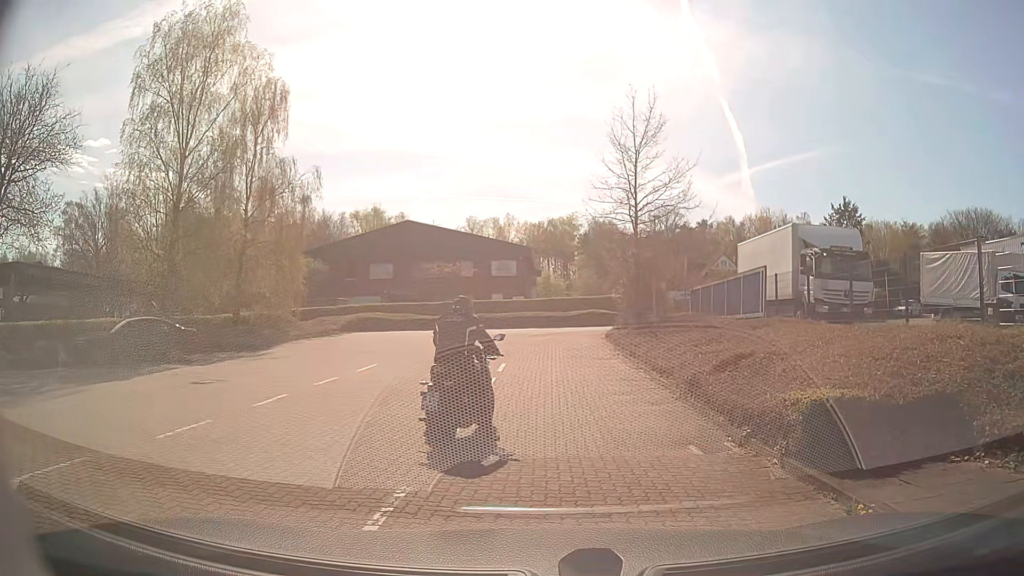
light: Day
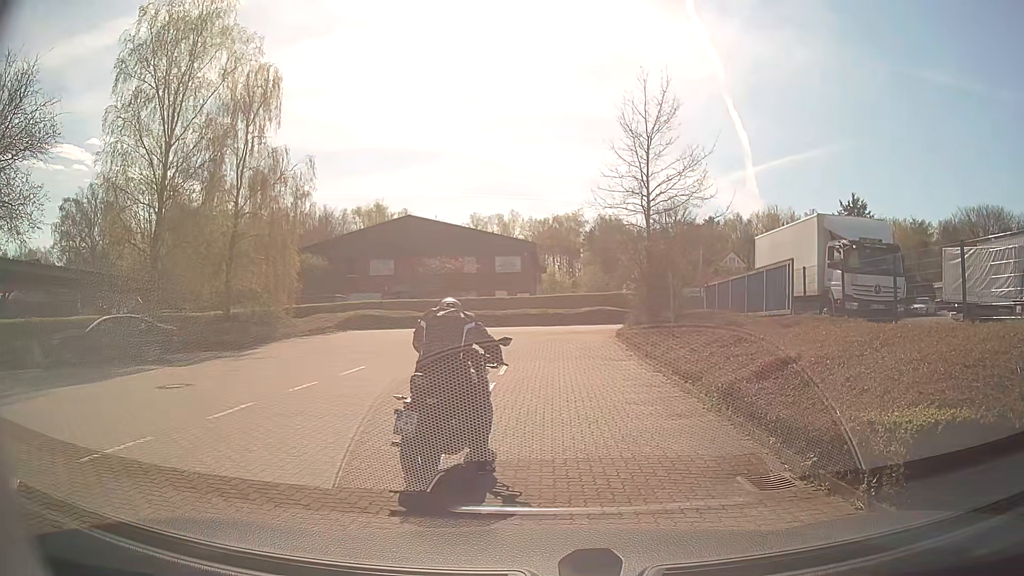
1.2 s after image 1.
(+0.1, +1.6) m; +2°
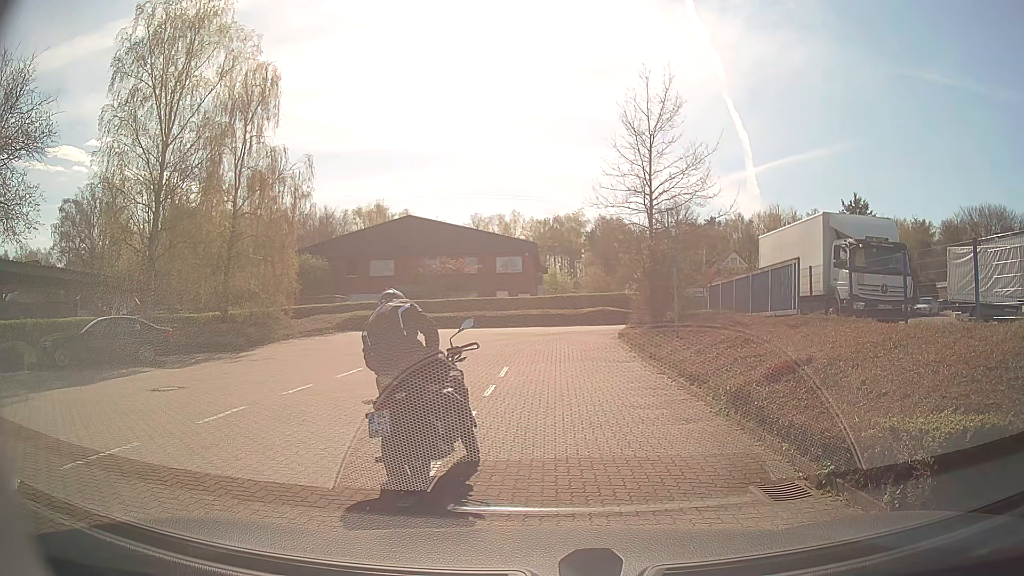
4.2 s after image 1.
(0.0, +0.4) m; 0°
